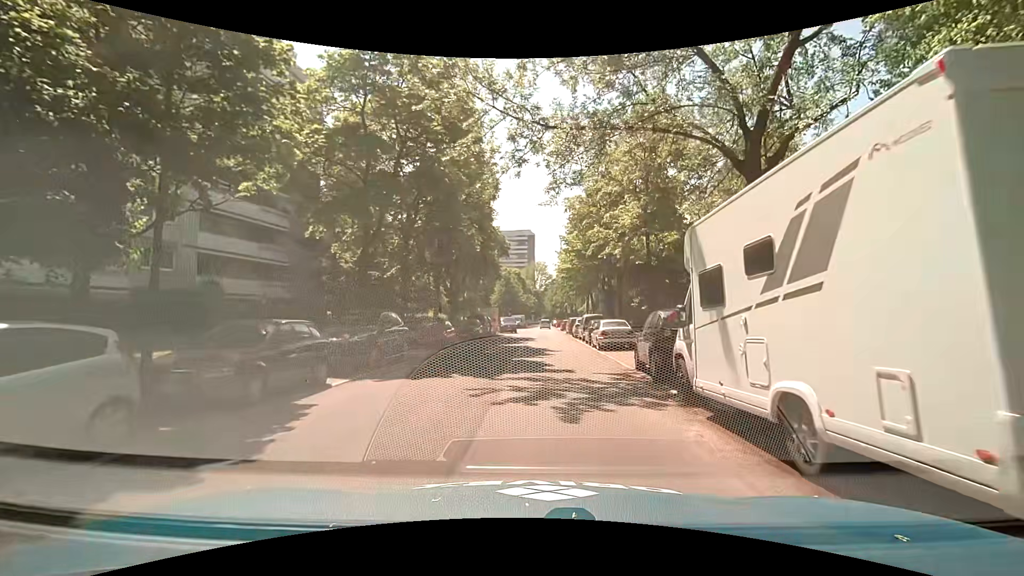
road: residential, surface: asphalt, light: Day
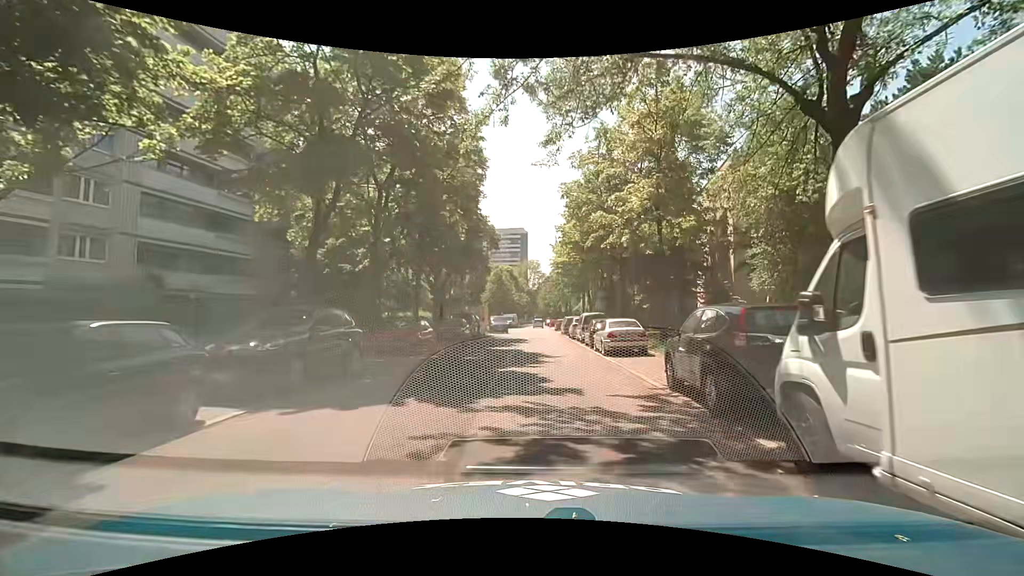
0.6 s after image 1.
(0.0, +4.1) m; +1°
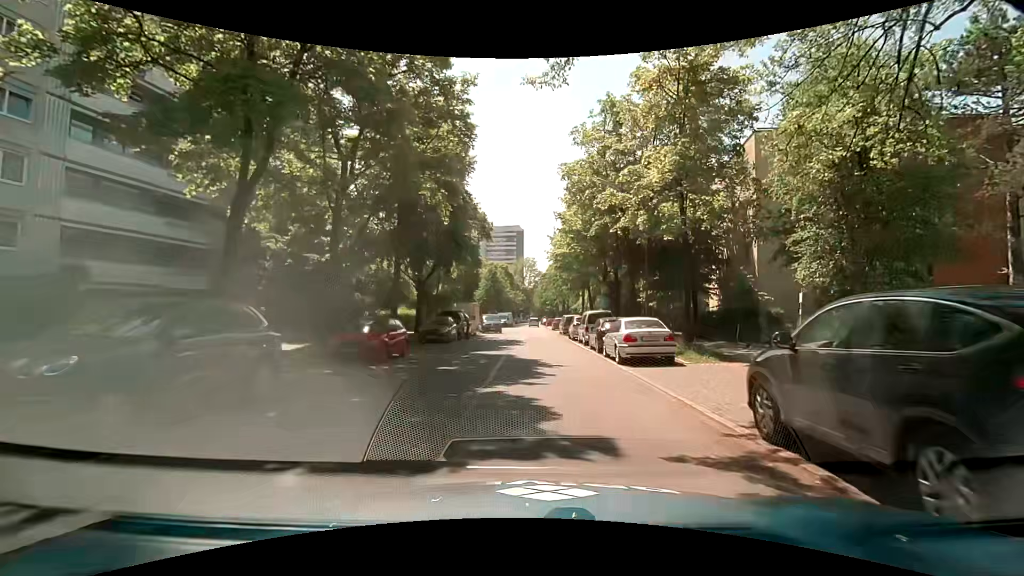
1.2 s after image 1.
(0.0, +4.1) m; 0°
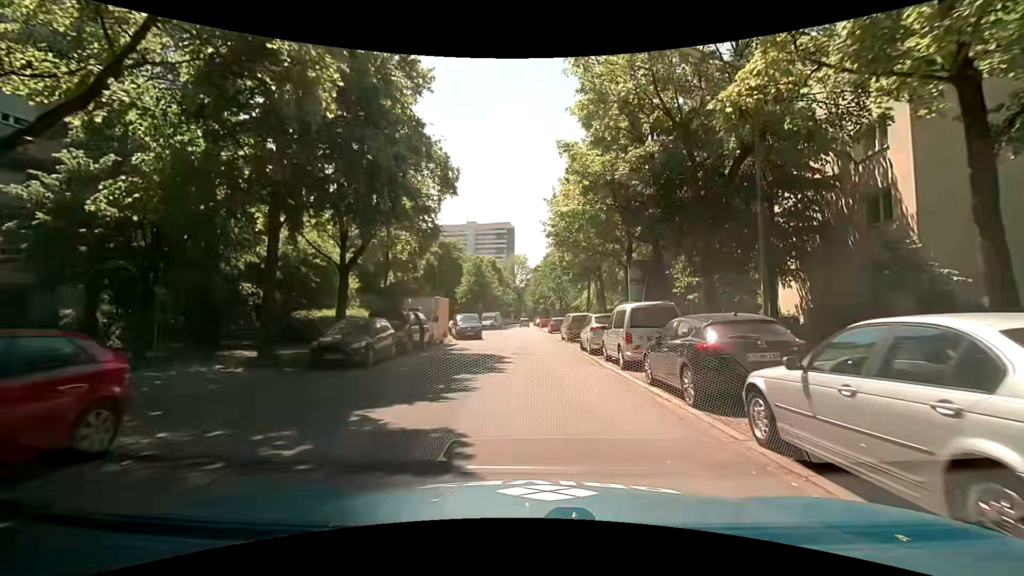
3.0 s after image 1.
(+0.3, +12.8) m; +2°
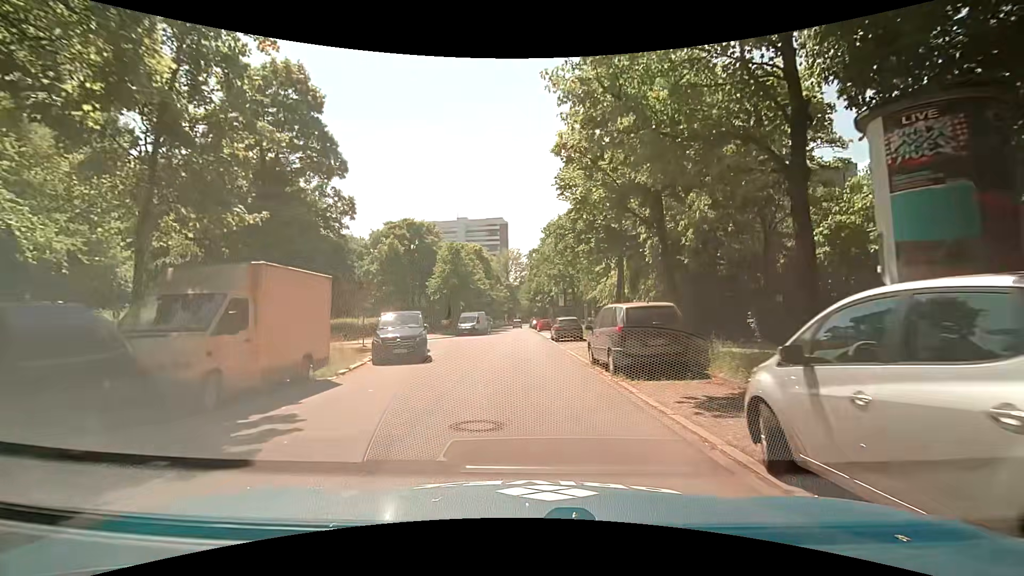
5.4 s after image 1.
(-0.2, +17.7) m; -1°
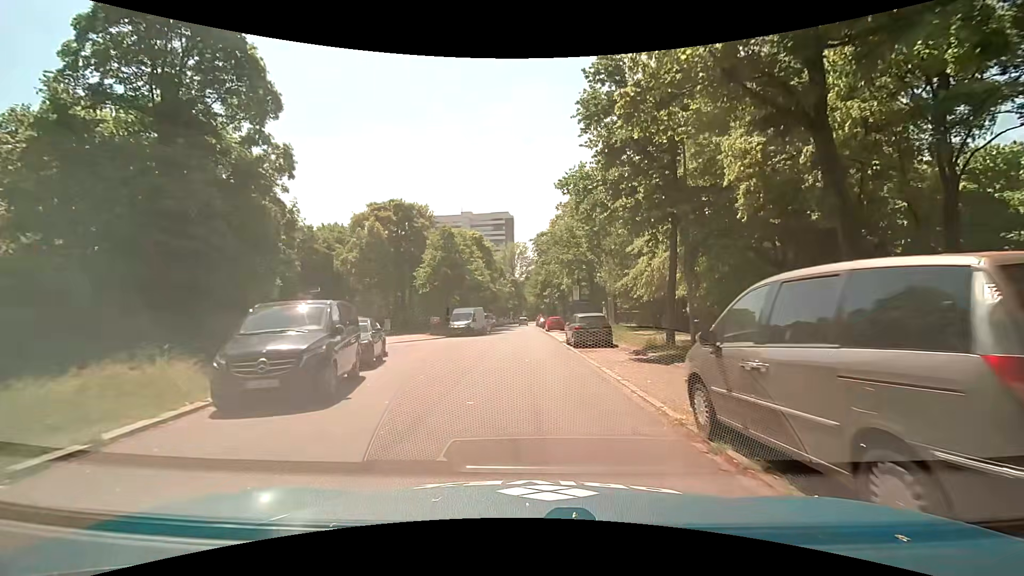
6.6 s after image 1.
(+0.1, +9.1) m; -1°
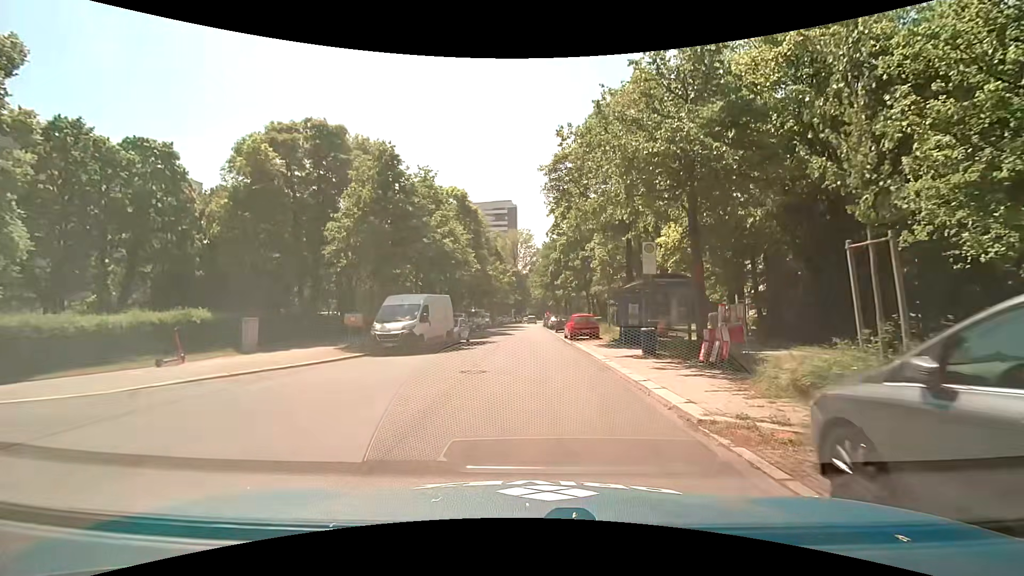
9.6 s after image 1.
(0.0, +22.0) m; 0°
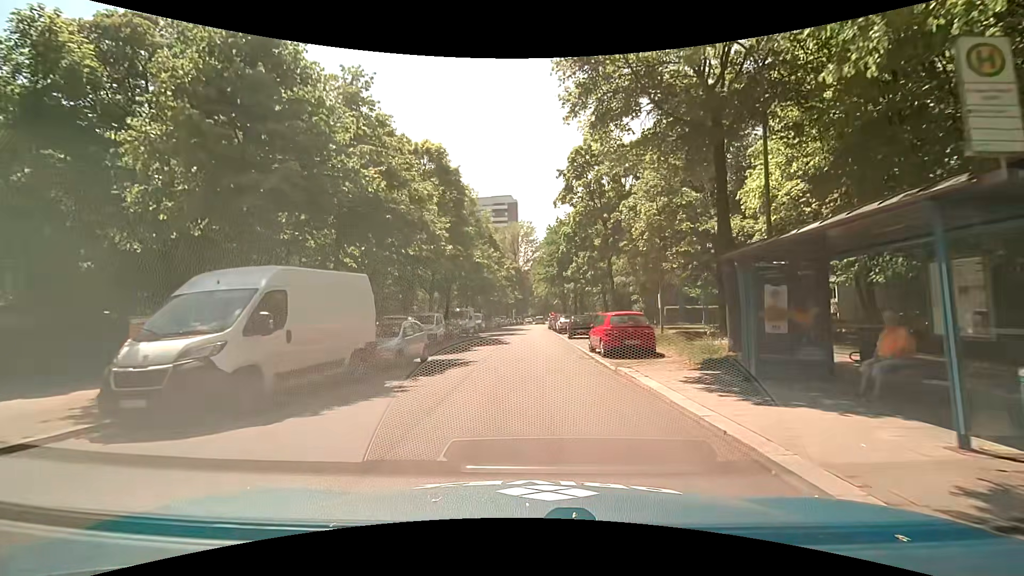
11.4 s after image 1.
(+0.1, +12.5) m; -1°
